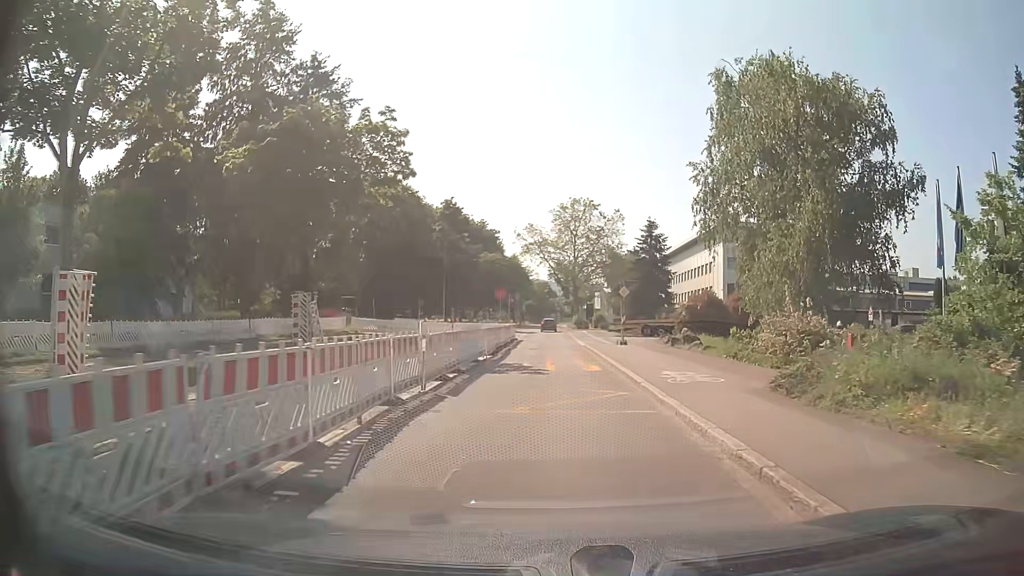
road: tertiary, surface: asphalt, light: Day
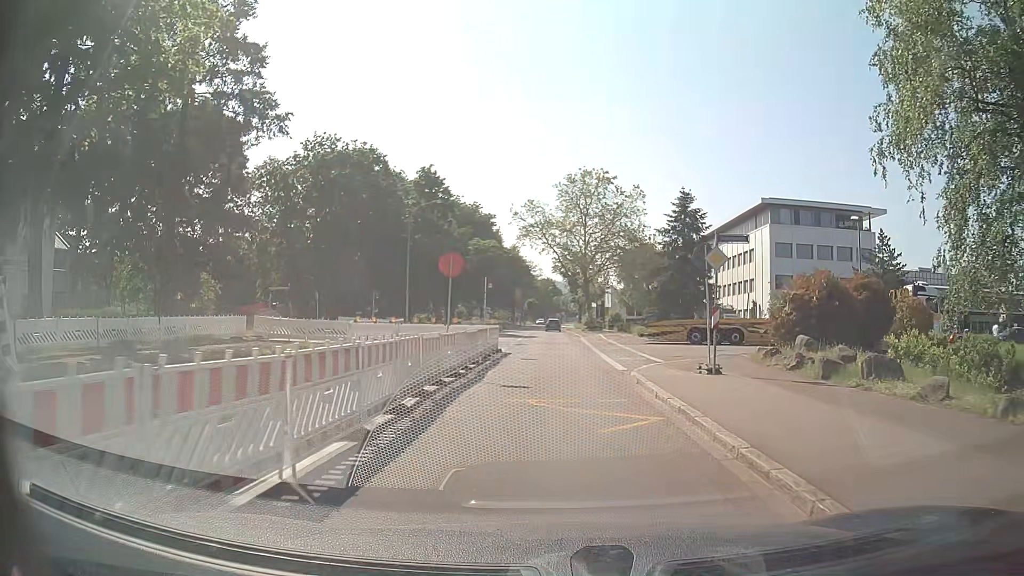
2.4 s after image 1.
(-0.2, +18.1) m; -1°
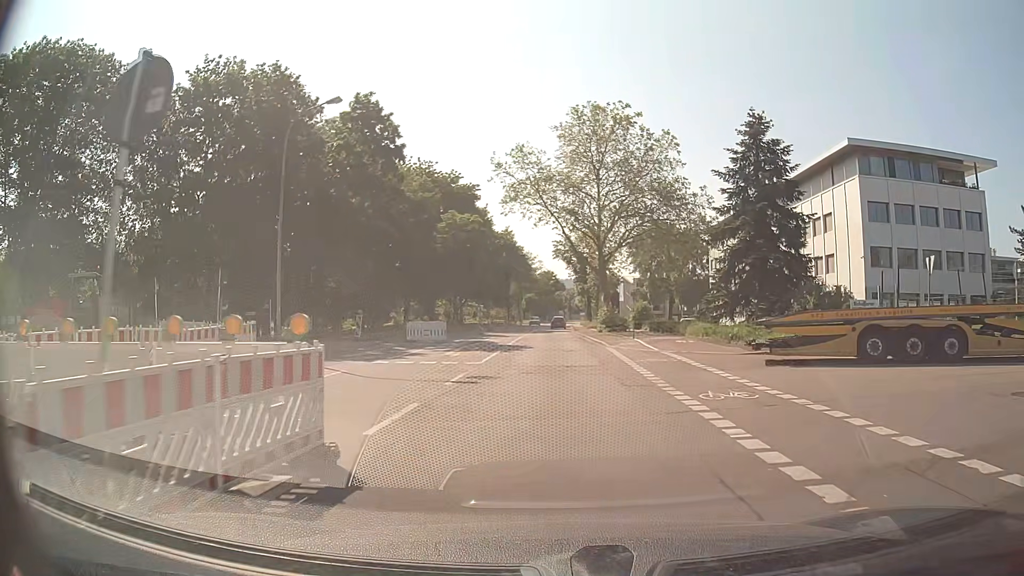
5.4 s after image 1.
(0.0, +22.6) m; 0°
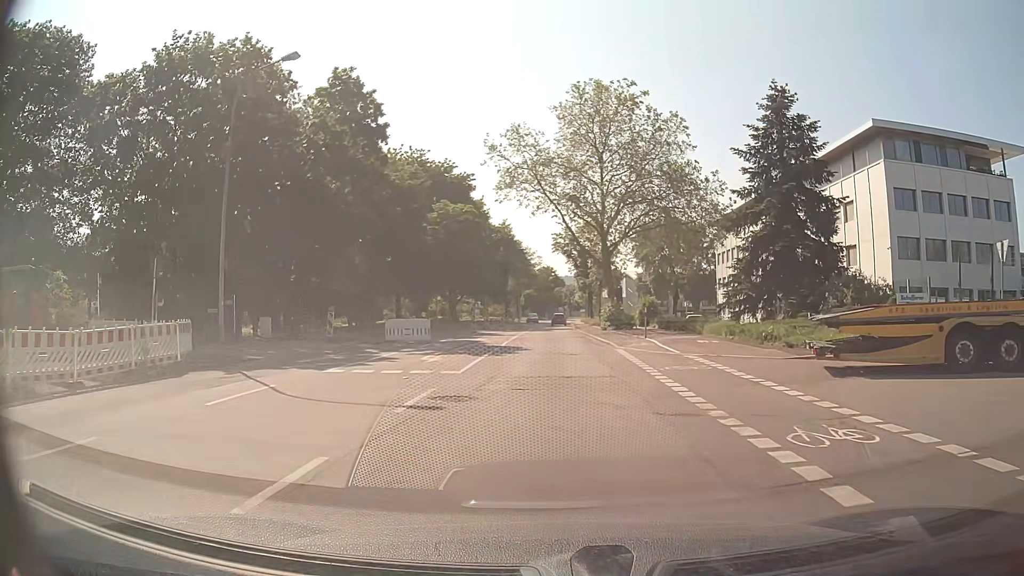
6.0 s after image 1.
(0.0, +4.5) m; 0°
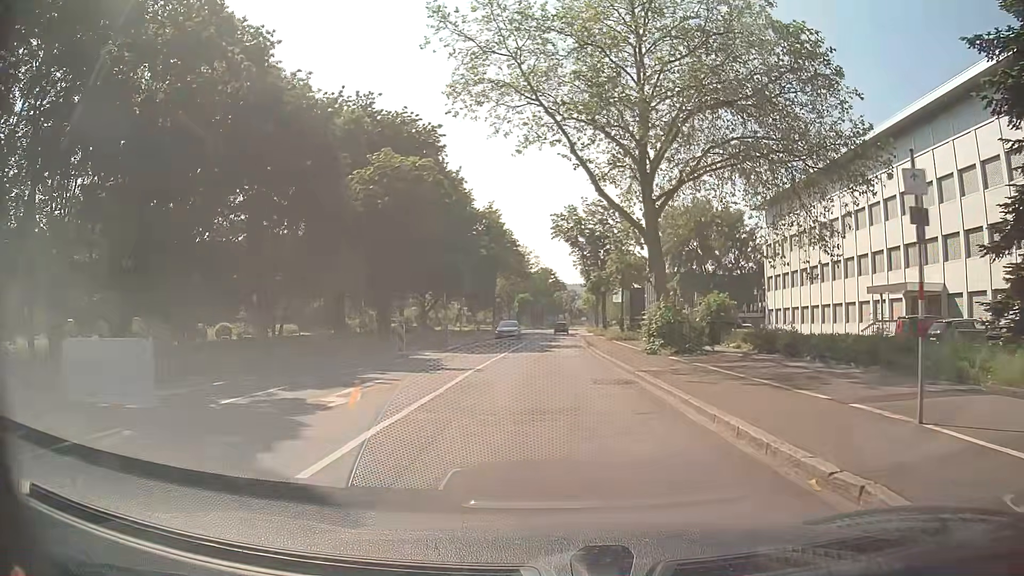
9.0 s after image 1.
(0.0, +22.3) m; 0°
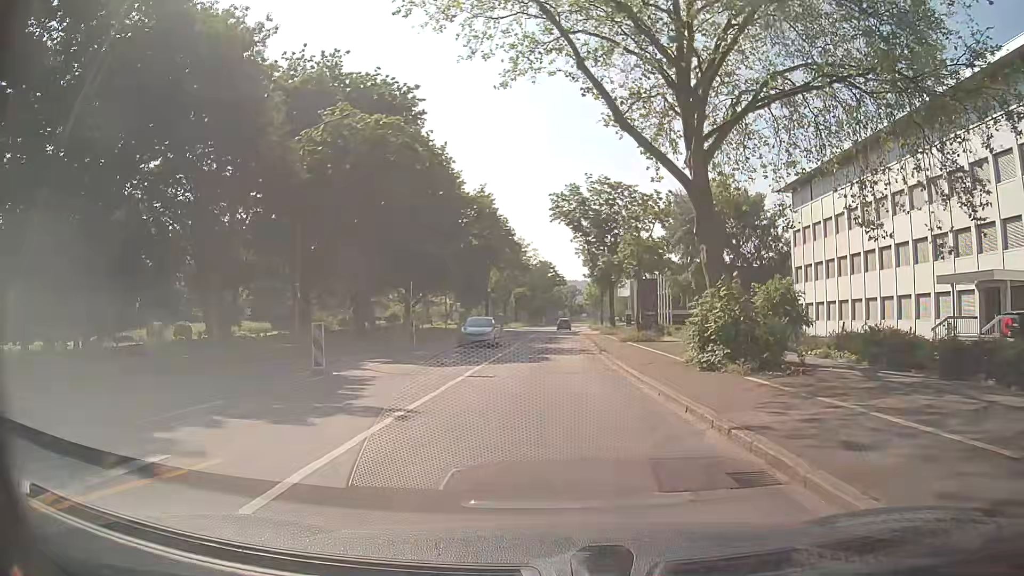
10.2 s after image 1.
(0.0, +8.9) m; 0°
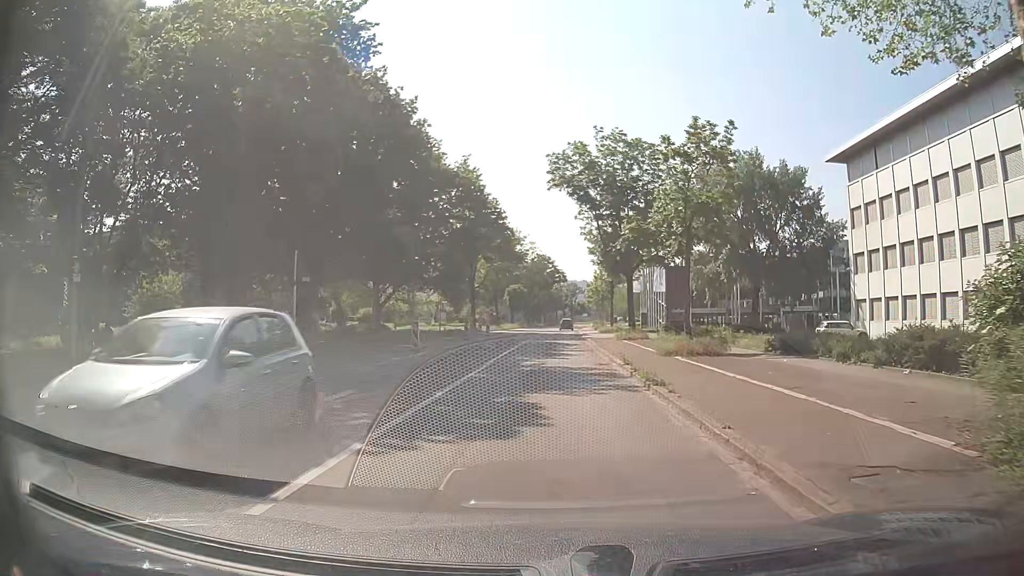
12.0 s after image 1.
(0.0, +13.5) m; +1°
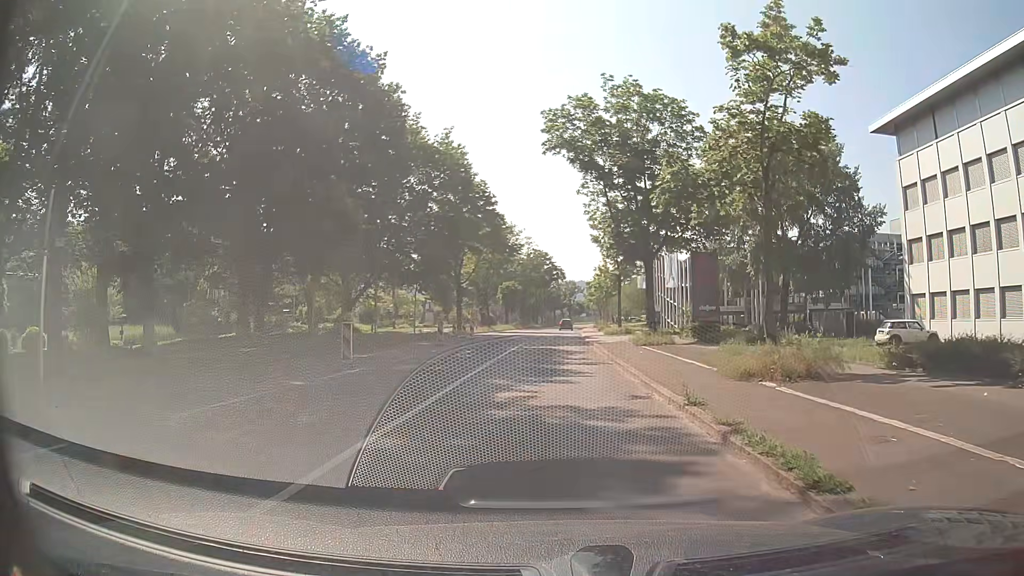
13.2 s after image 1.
(0.0, +9.0) m; -1°
